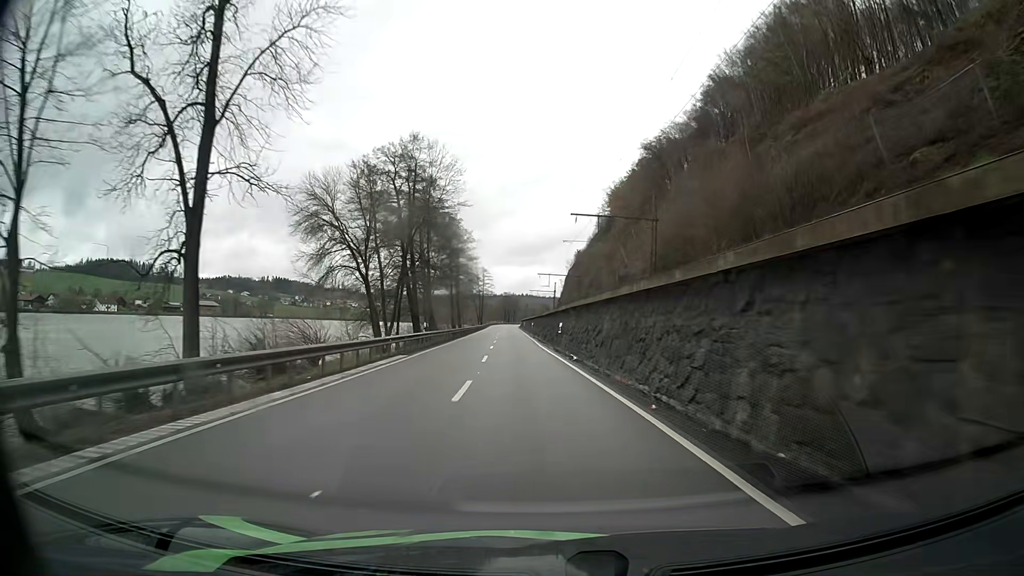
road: primary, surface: asphalt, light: Day
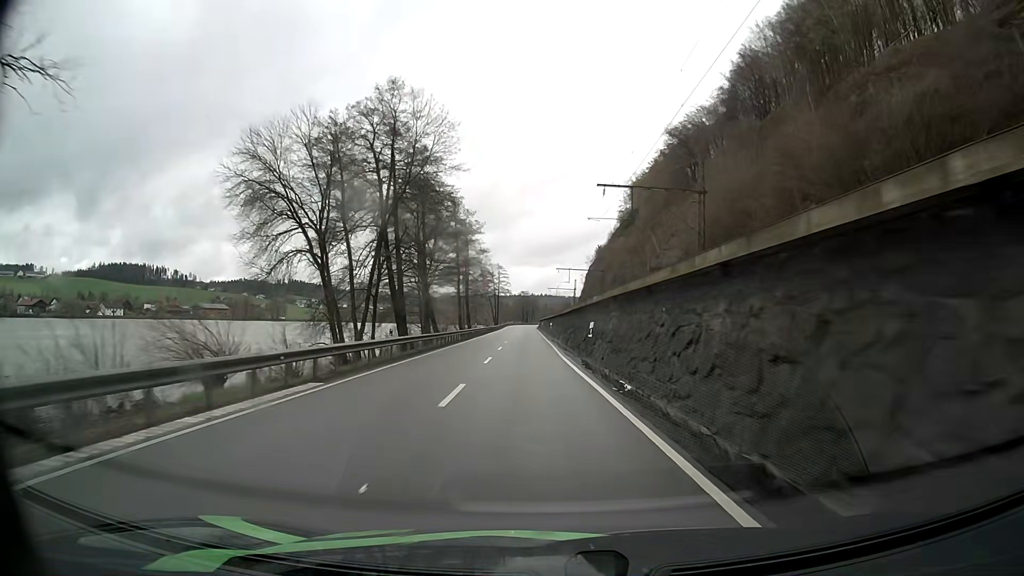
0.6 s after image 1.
(-0.2, +12.7) m; -2°
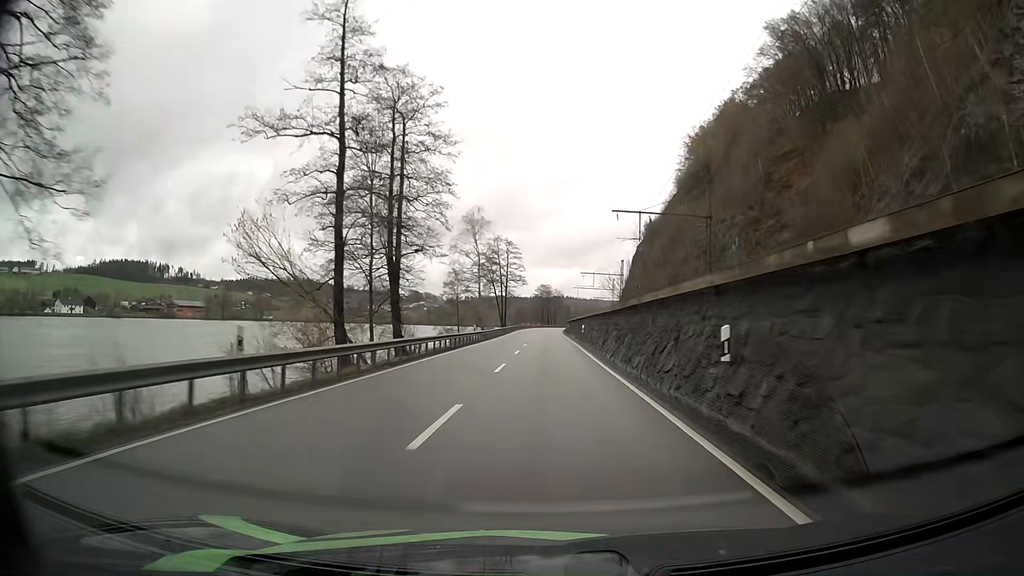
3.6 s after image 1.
(-2.1, +63.4) m; -2°
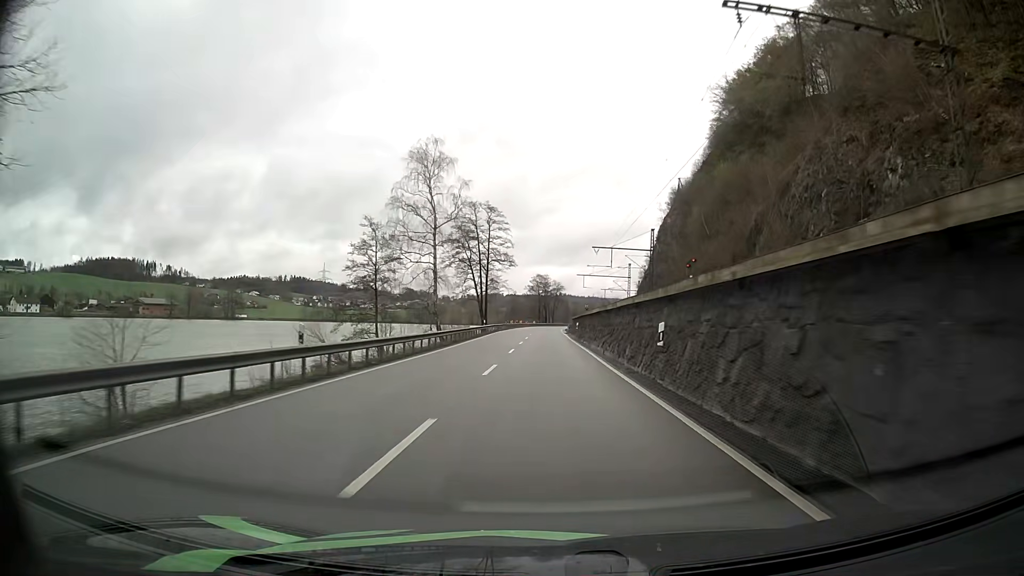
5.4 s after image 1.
(0.0, +38.1) m; 0°
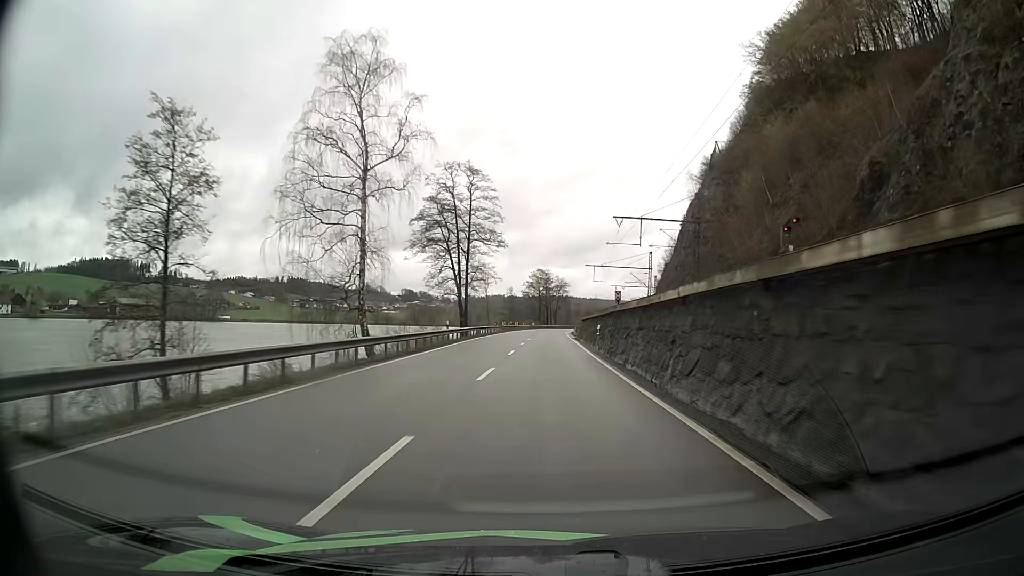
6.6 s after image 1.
(-0.1, +25.3) m; 0°
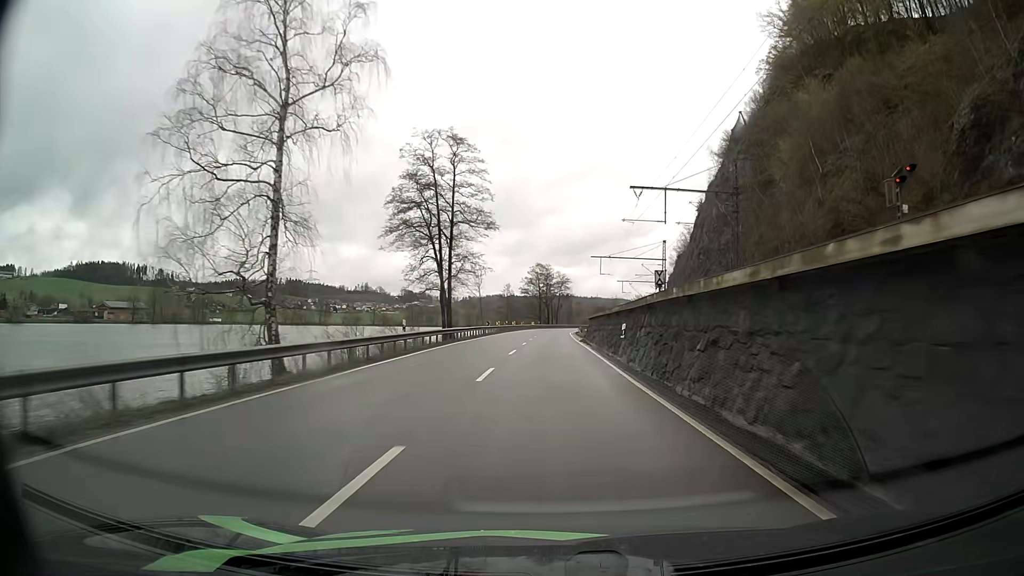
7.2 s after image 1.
(0.0, +12.7) m; 0°
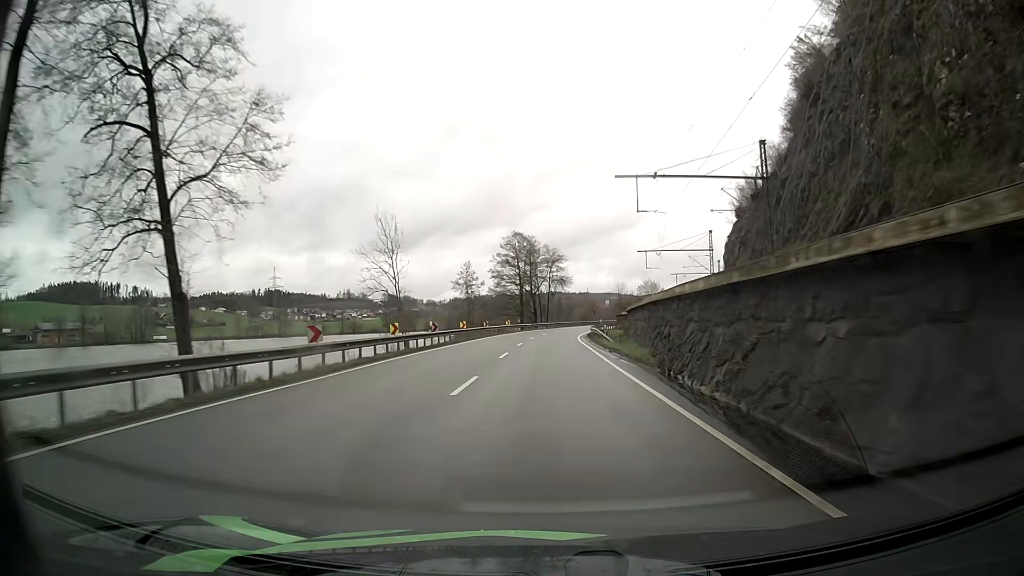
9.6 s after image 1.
(+0.4, +50.6) m; +1°
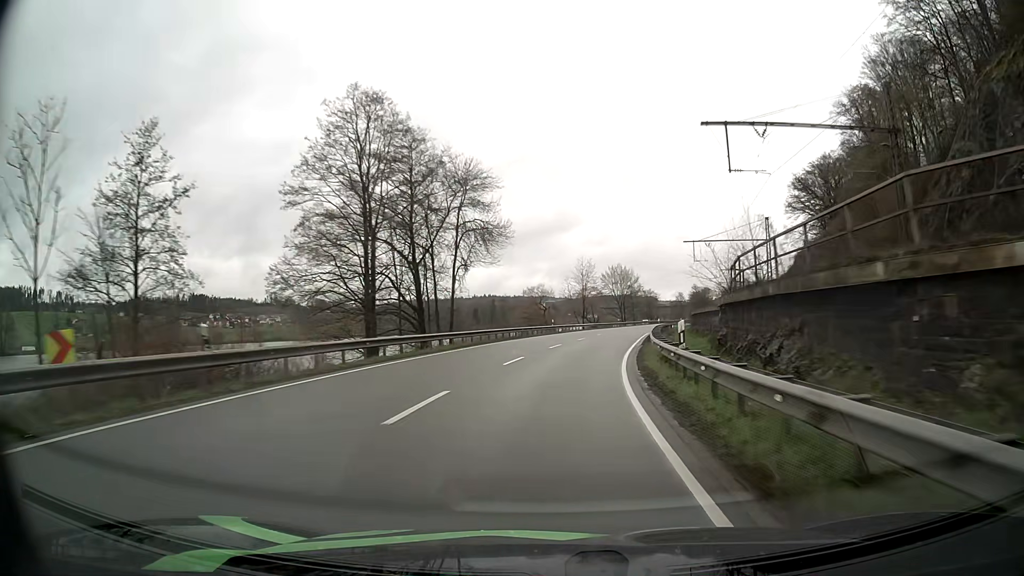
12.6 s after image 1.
(+1.8, +63.3) m; +5°
(0, +10) (+1, +20) (+2, +30) (+3, +40) (+4, +50) (+6, +60) (+8, +69) (+11, +79) (+13, +89) (+16, +98) m
